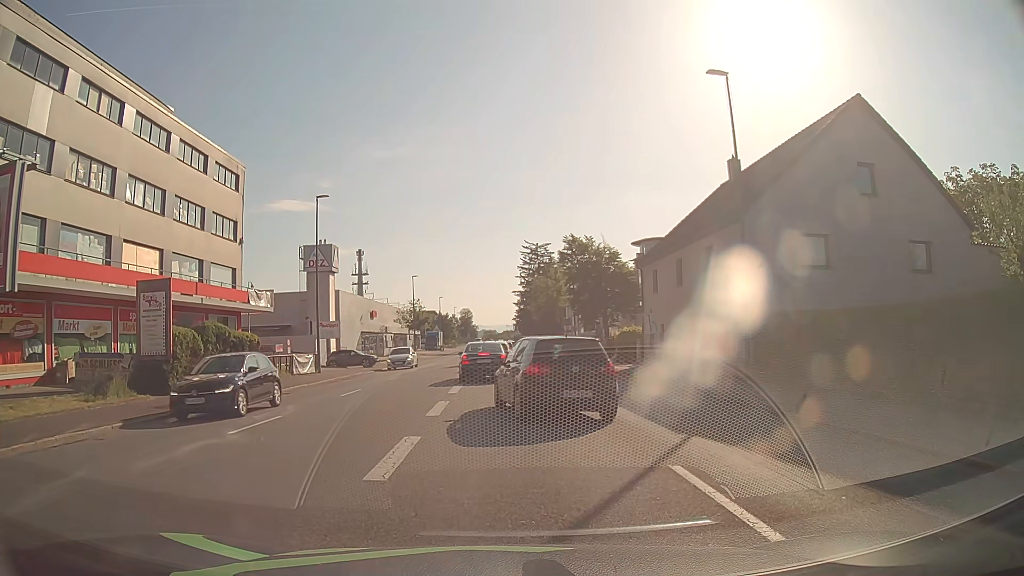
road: tertiary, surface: asphalt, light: Day
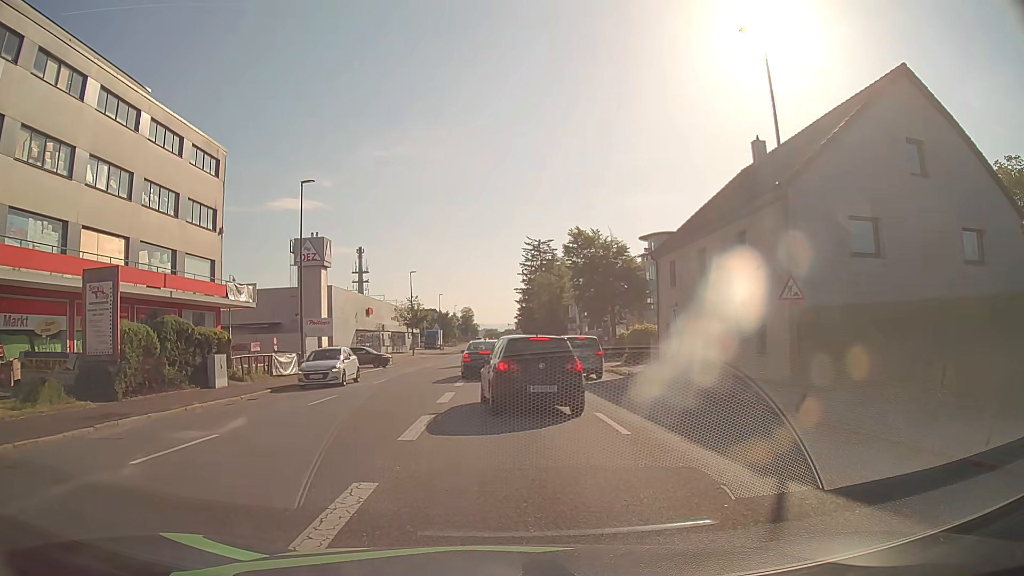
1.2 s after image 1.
(0.0, +3.5) m; -1°
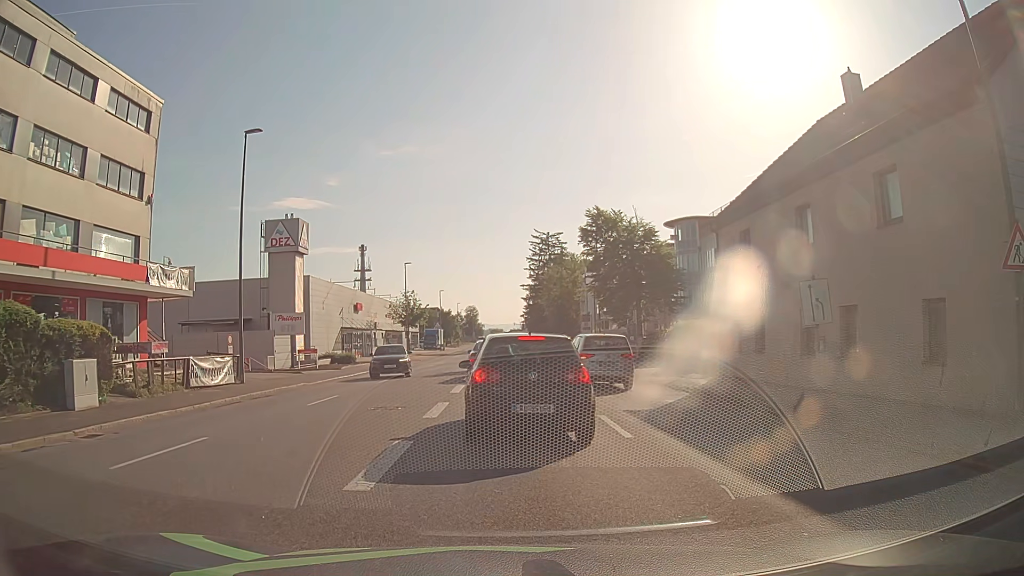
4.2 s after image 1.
(0.0, +9.2) m; 0°
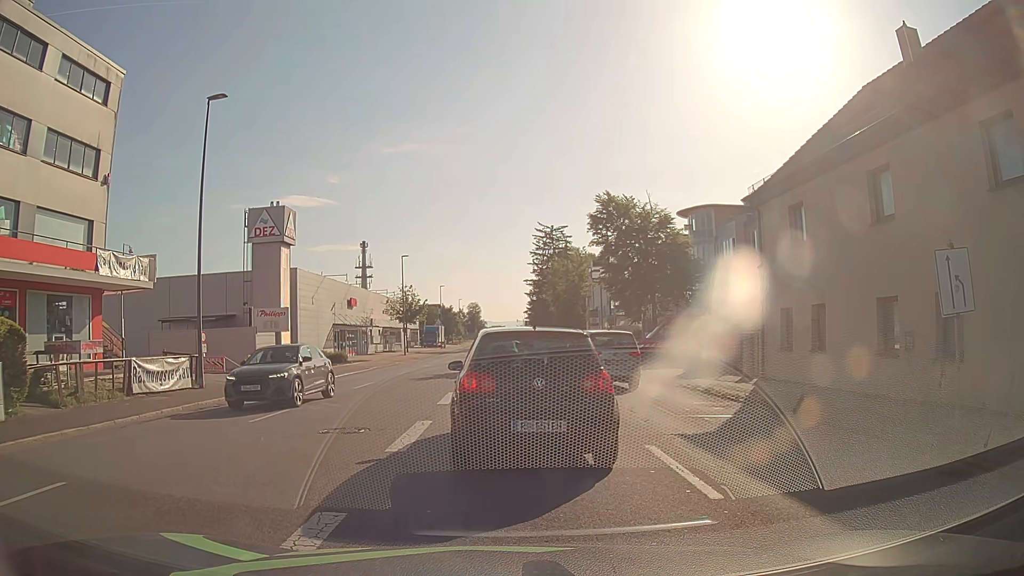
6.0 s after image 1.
(0.0, +4.0) m; -2°
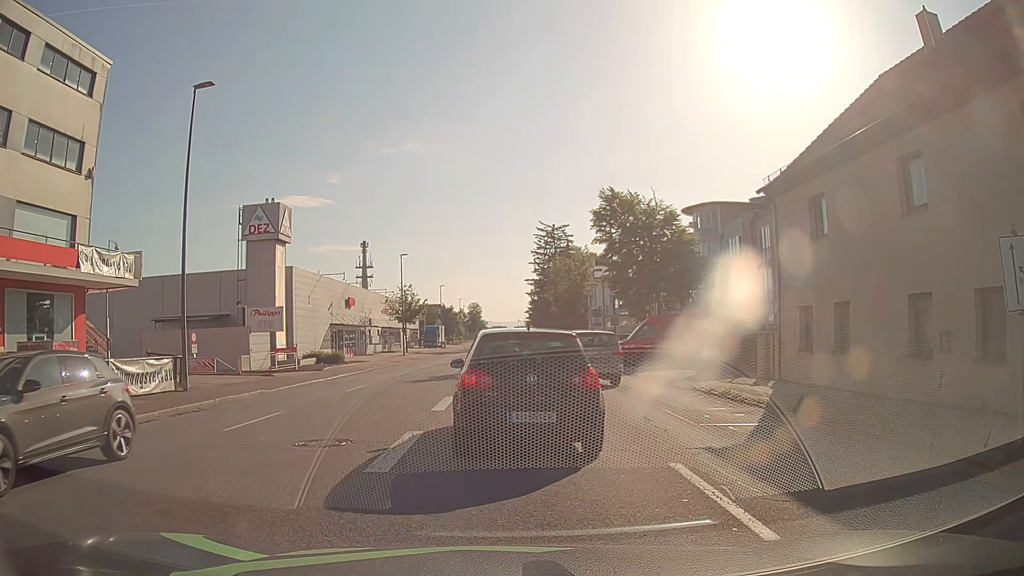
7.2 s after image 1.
(0.0, +1.2) m; 0°
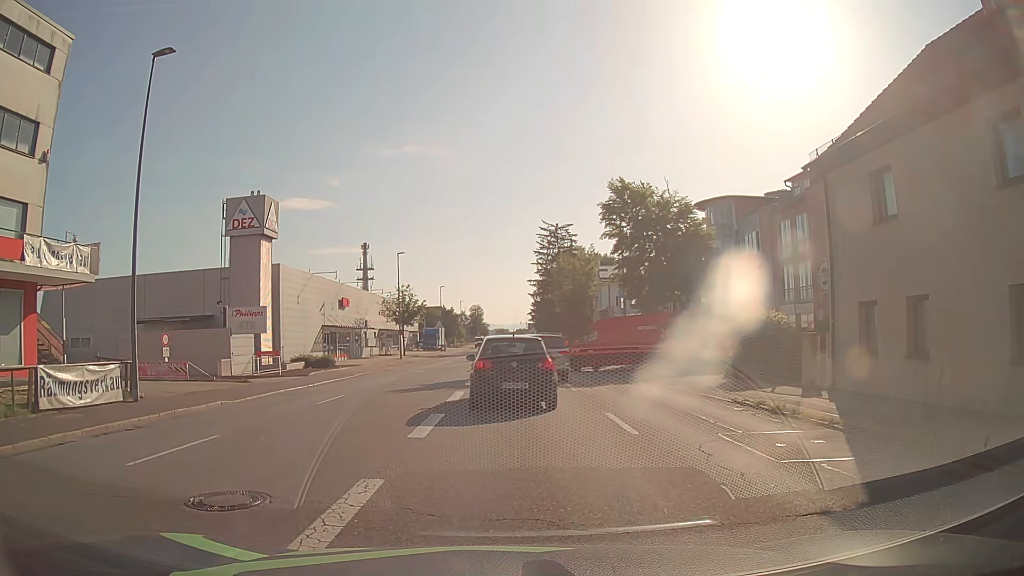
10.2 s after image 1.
(0.0, +3.4) m; +1°
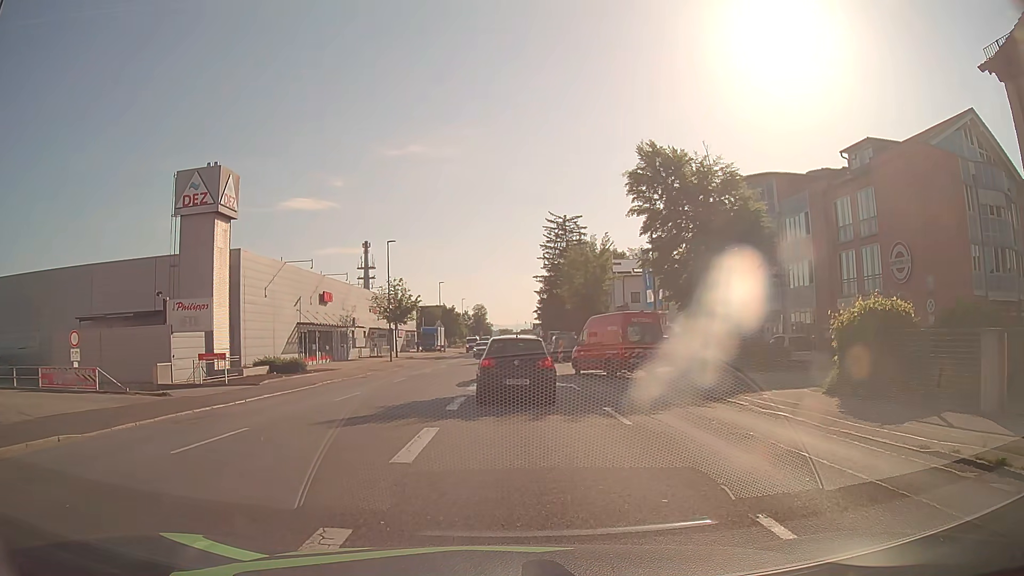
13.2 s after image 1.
(0.0, +8.0) m; 0°
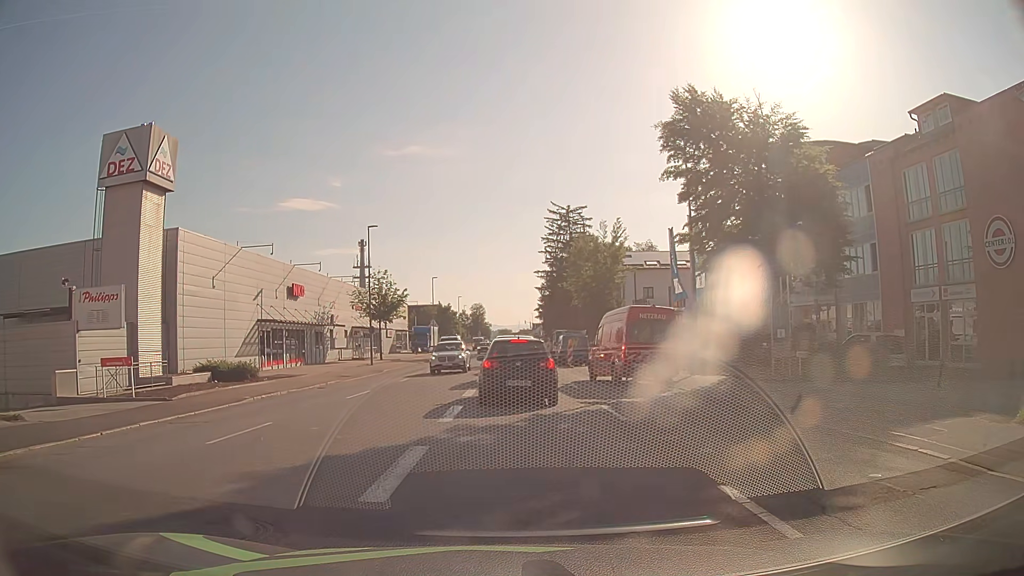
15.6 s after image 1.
(0.0, +7.9) m; 0°
(0, +10) (0, +20) (+1, +30) (+1, +40) (+1, +50) (+1, +60) (+1, +70) (+1, +80) (+1, +90) (+1, +100) m
